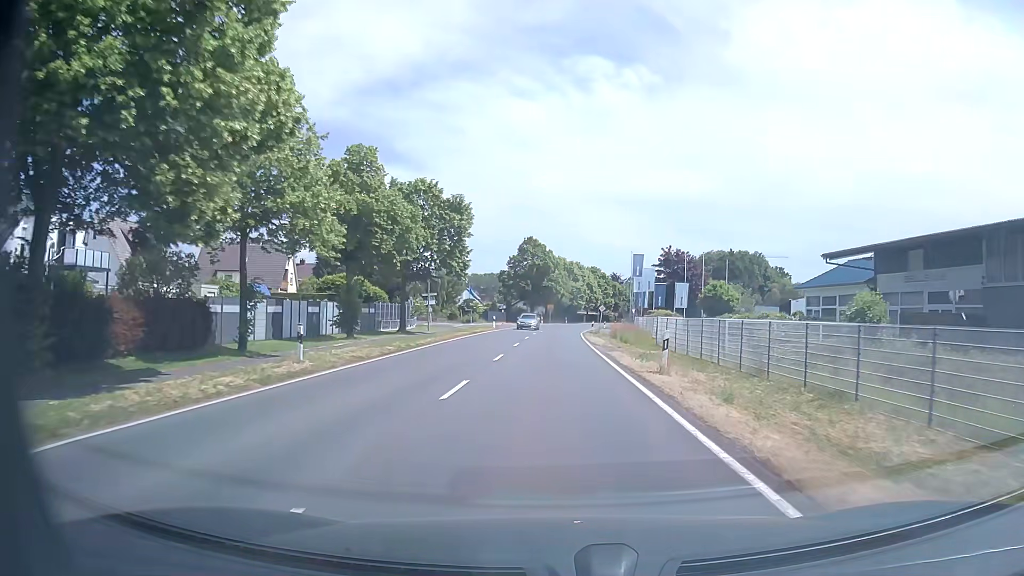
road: secondary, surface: asphalt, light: Day
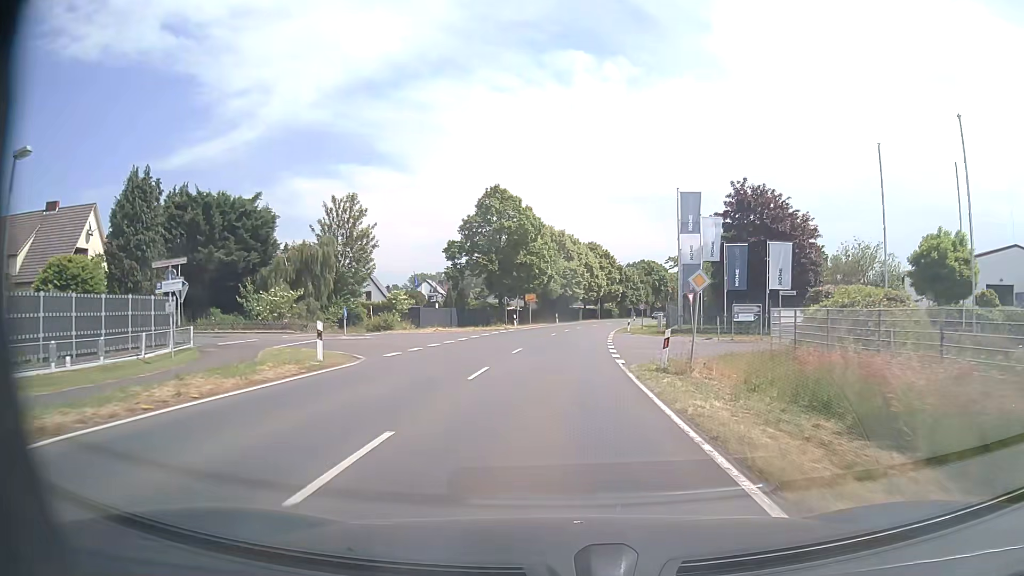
(+0.2, +42.2) m; +1°
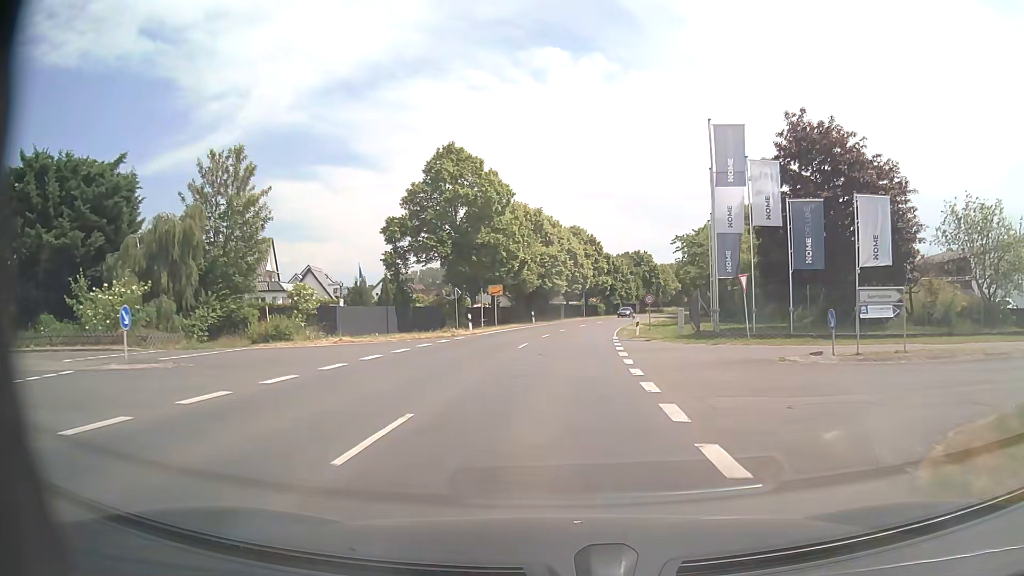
(+0.2, +16.8) m; +2°
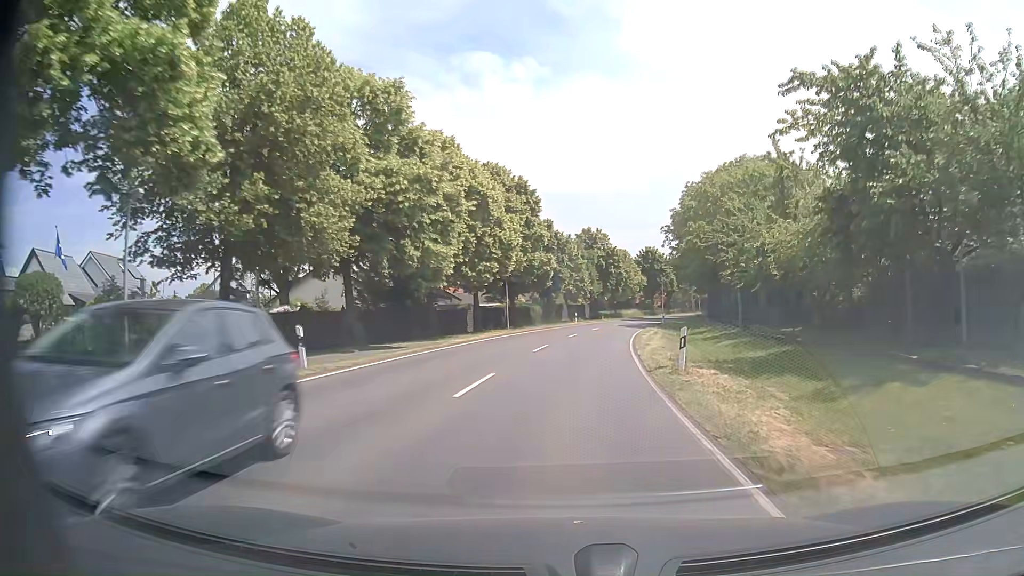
(+2.0, +42.0) m; +6°
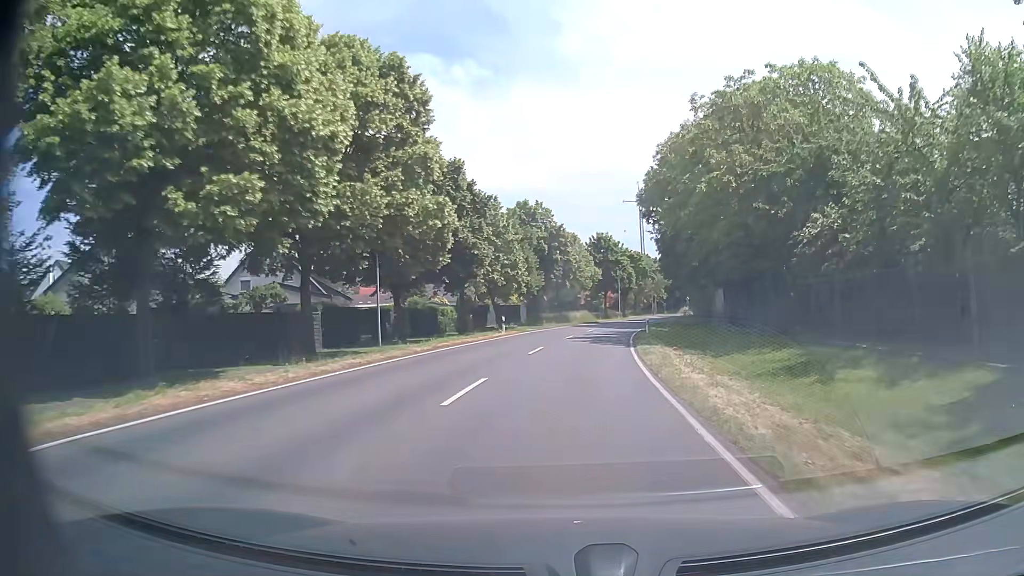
(+1.1, +25.1) m; +5°
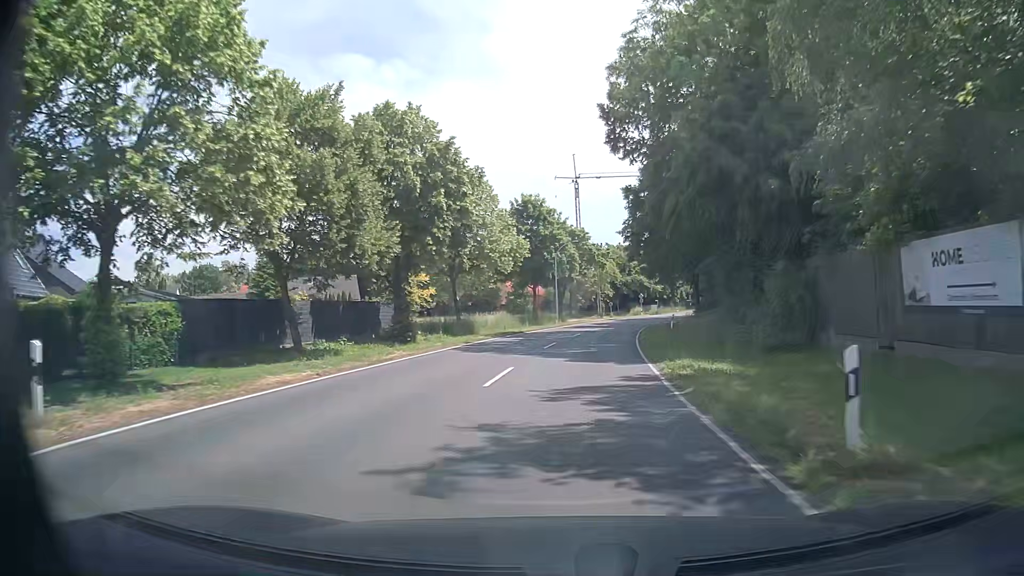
(+1.9, +33.4) m; +6°
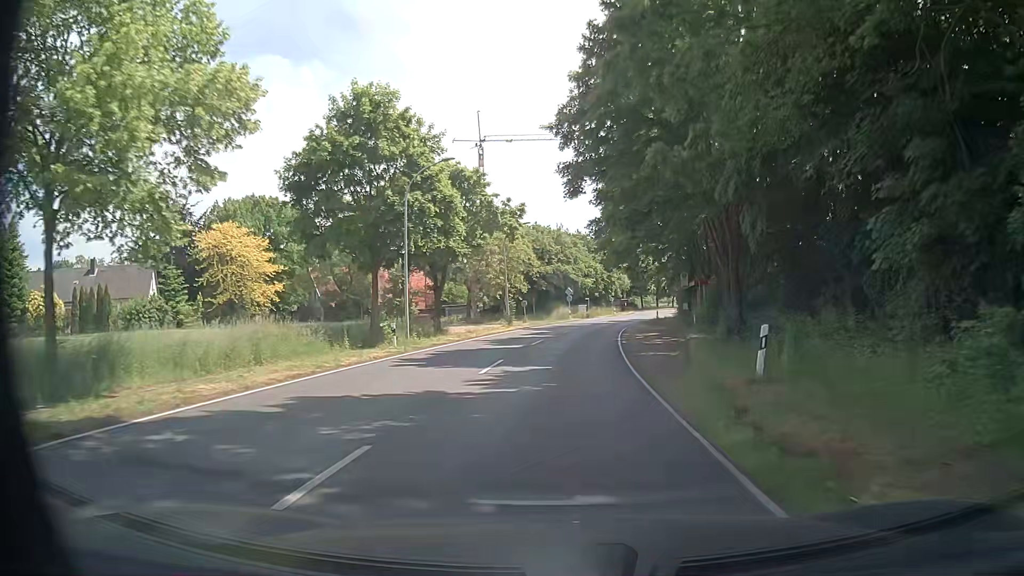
(+2.4, +33.4) m; +8°
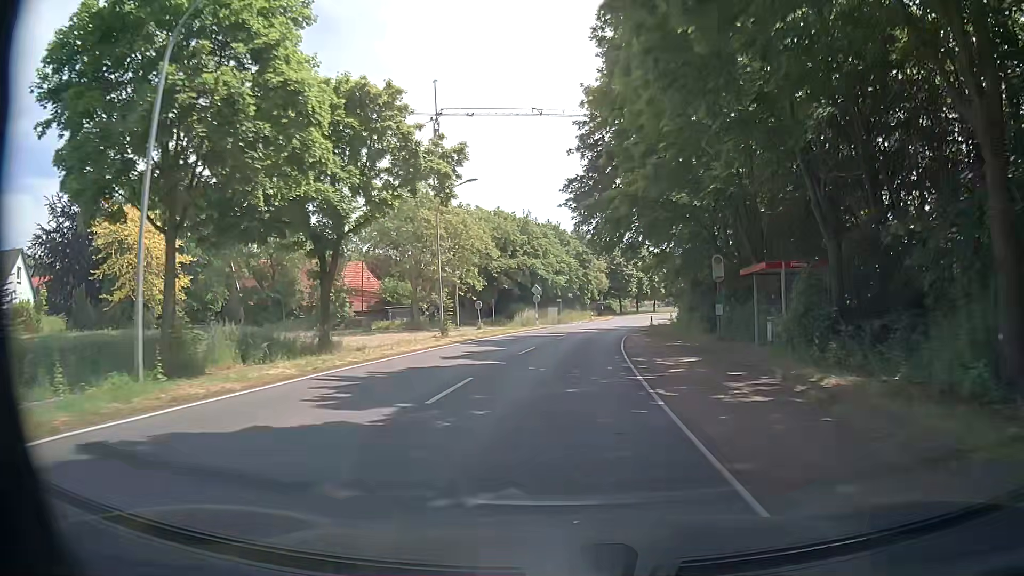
(+0.3, +16.8) m; +1°
